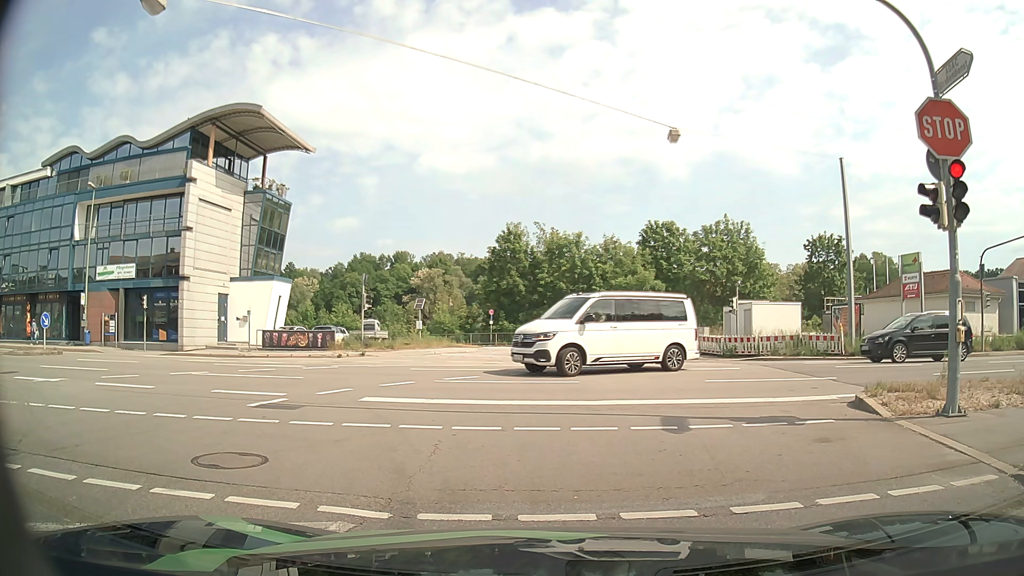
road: tertiary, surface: asphalt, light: Day
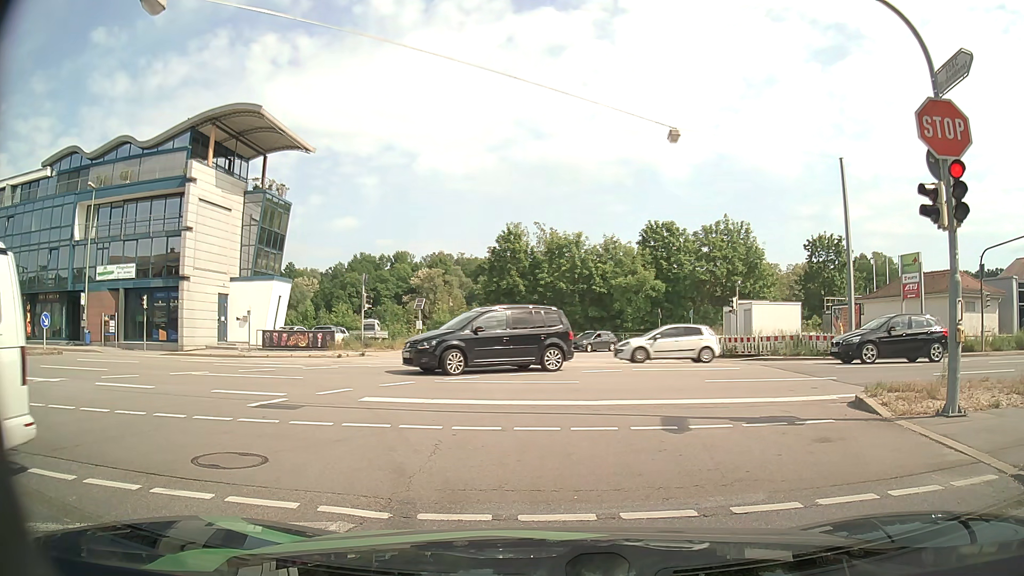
(0.0, 0.0) m; 0°
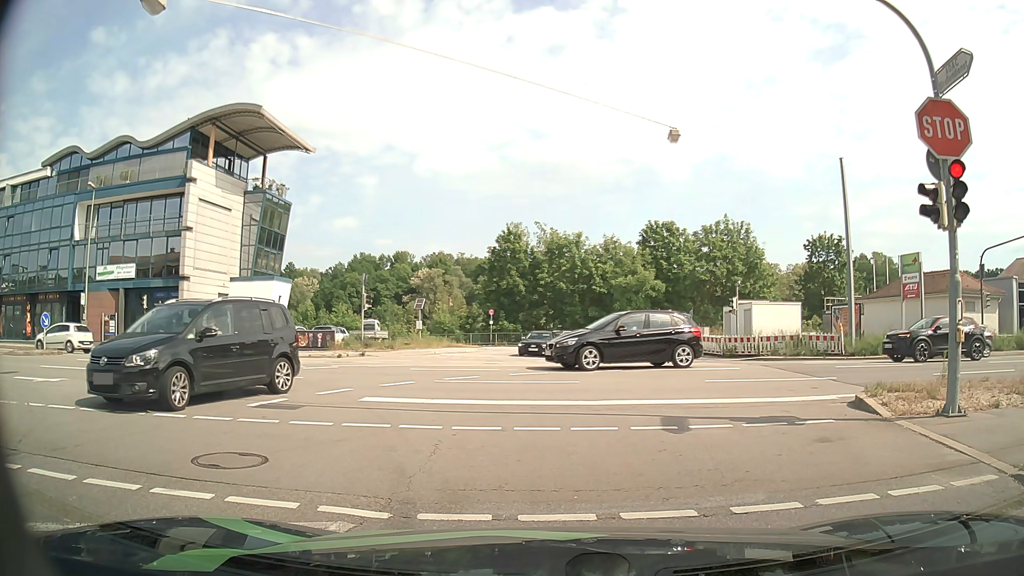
(0.0, 0.0) m; 0°
(-1, +10) (-5, +19) (-12, +26) (-22, +28) (-32, +28) (-42, +27) (-52, +27) (-62, +27) (-72, +27) (-82, +27) m
